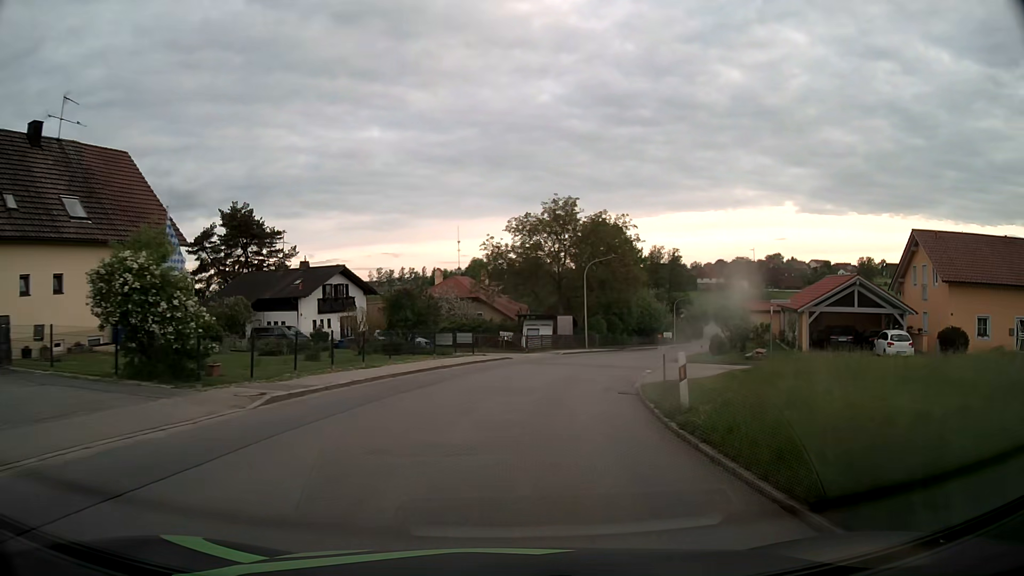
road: tertiary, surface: asphalt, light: Day
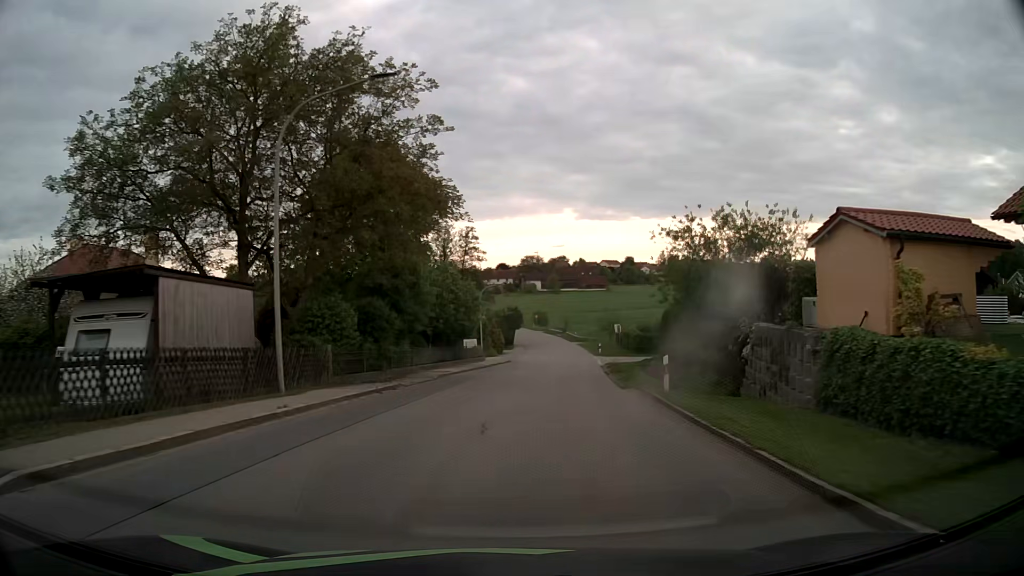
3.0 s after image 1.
(+5.6, +37.4) m; +19°
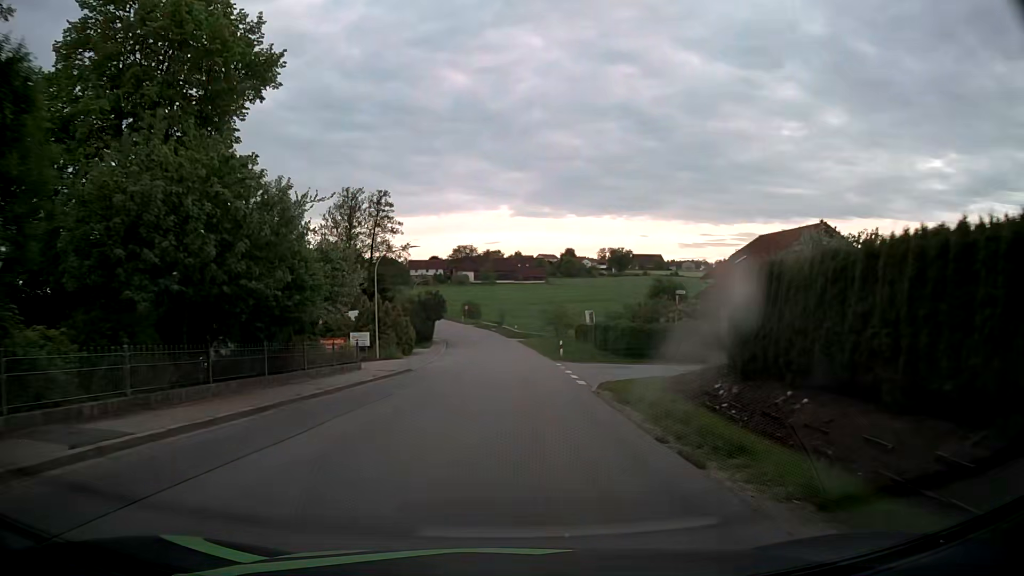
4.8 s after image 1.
(+1.6, +22.7) m; +5°
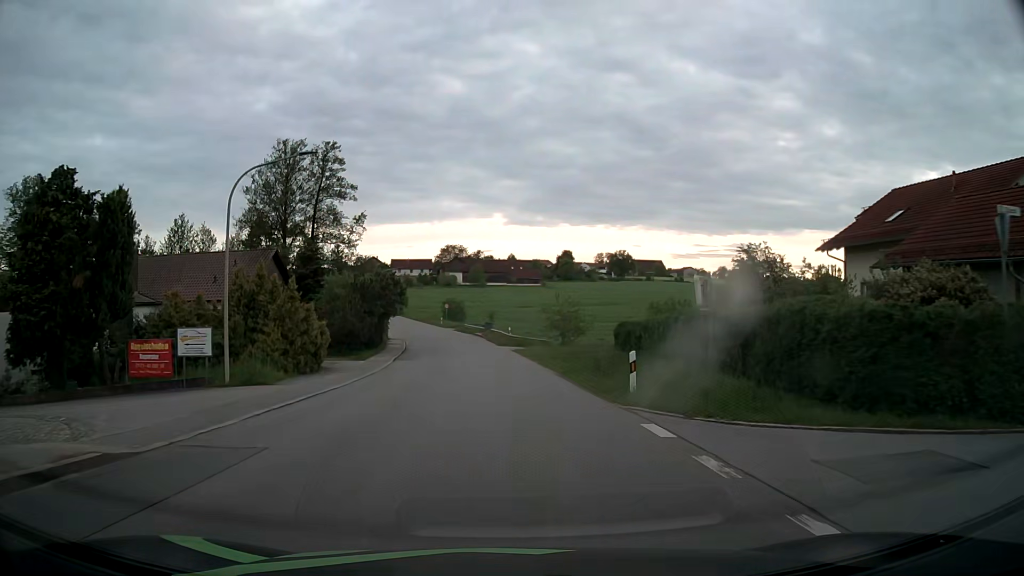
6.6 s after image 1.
(+0.4, +23.0) m; +1°
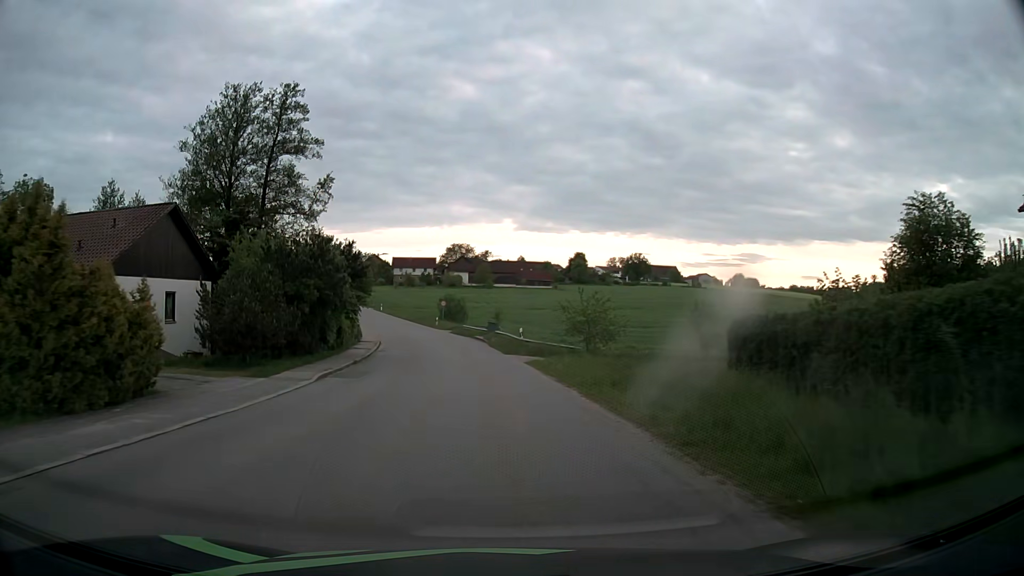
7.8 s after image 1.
(-0.1, +15.2) m; -1°
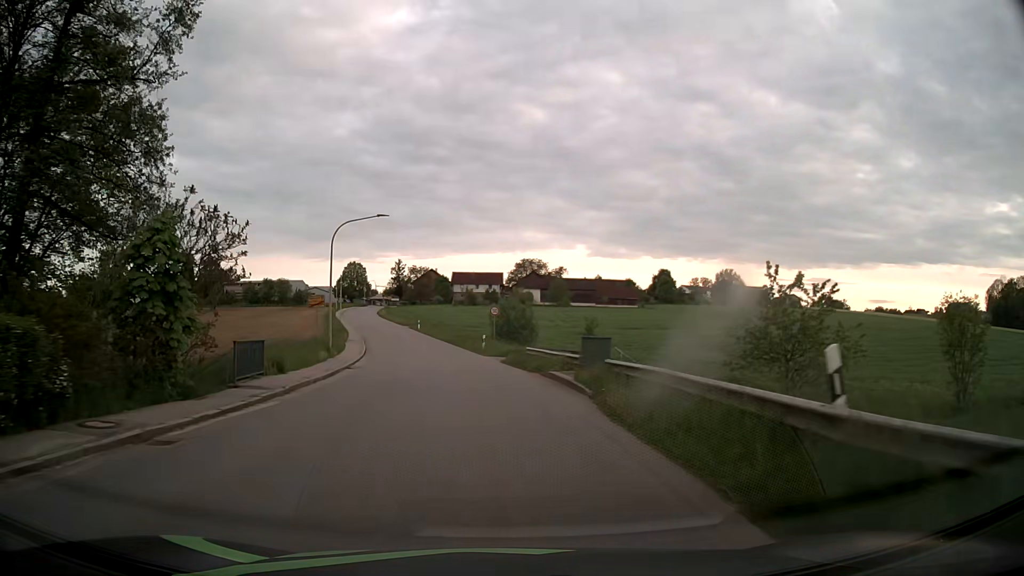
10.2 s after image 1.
(-1.1, +30.1) m; -6°
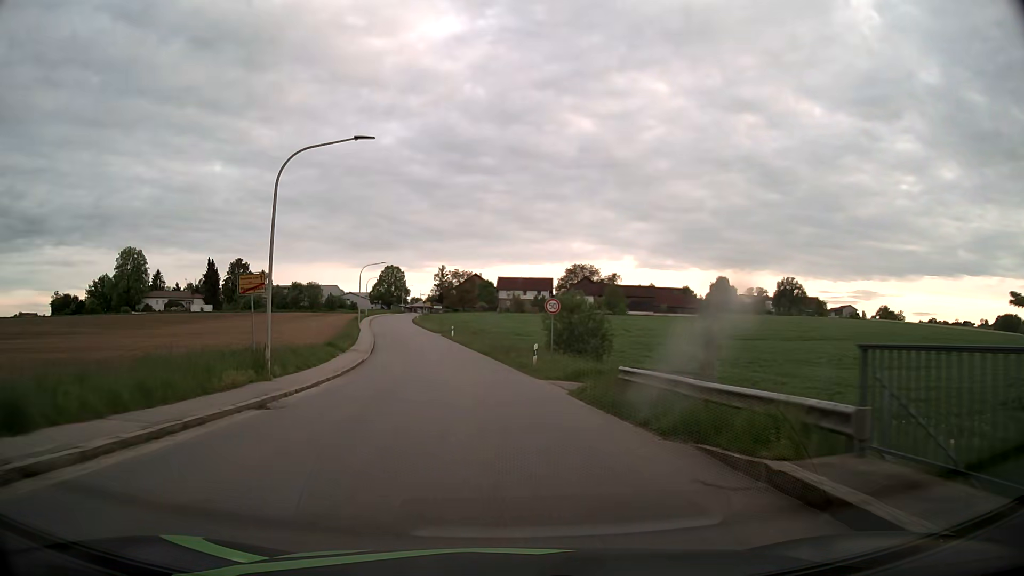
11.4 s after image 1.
(-0.6, +15.0) m; -4°
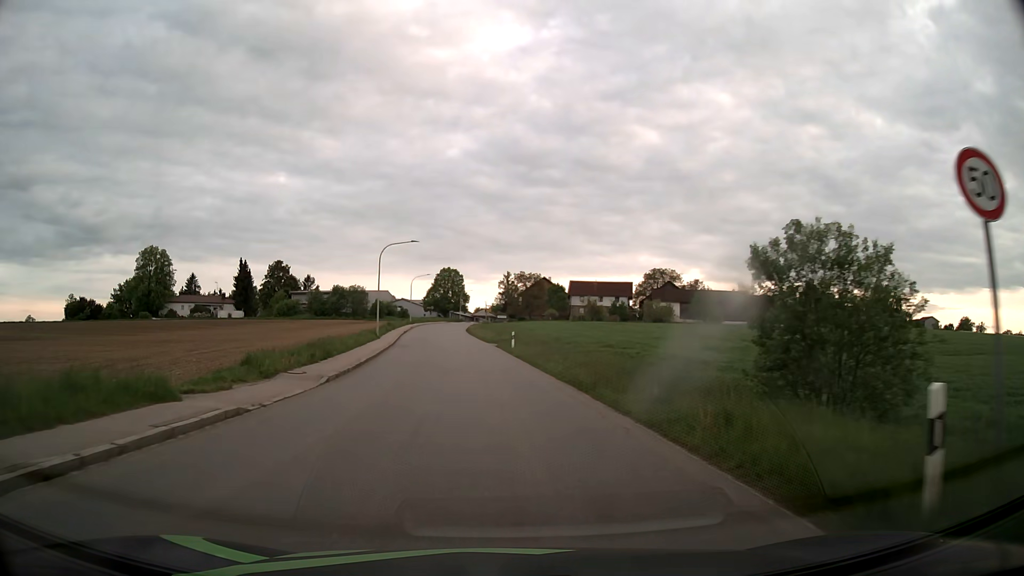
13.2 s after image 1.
(-1.1, +22.5) m; -5°
(0, +10) (-1, +20) (-2, +30) (-3, +40) (-4, +50) (-5, +60) (-6, +70) (-7, +80) (-8, +90) (-9, +100) m
